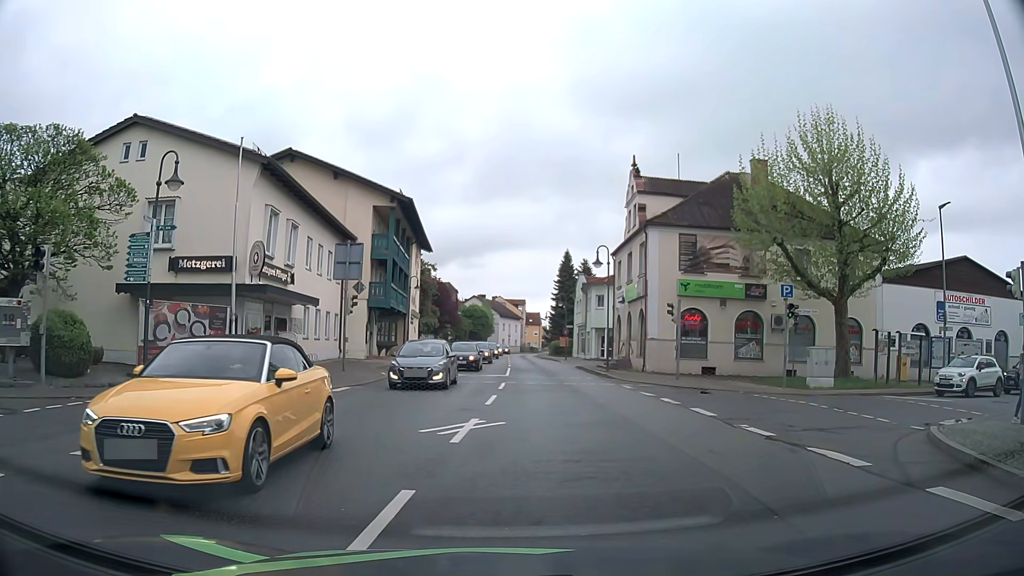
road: secondary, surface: asphalt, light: Day
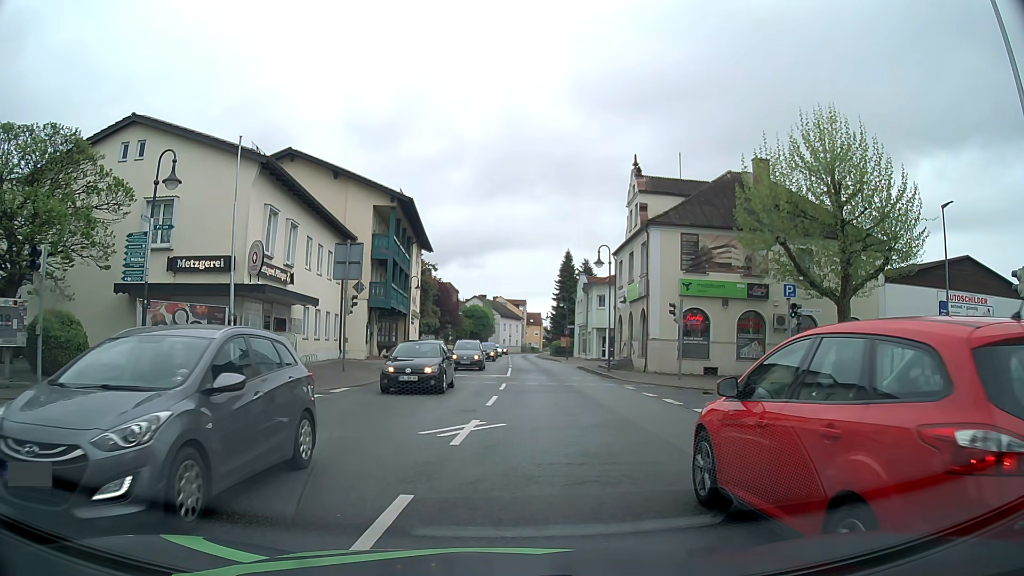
(0.0, +0.3) m; 0°
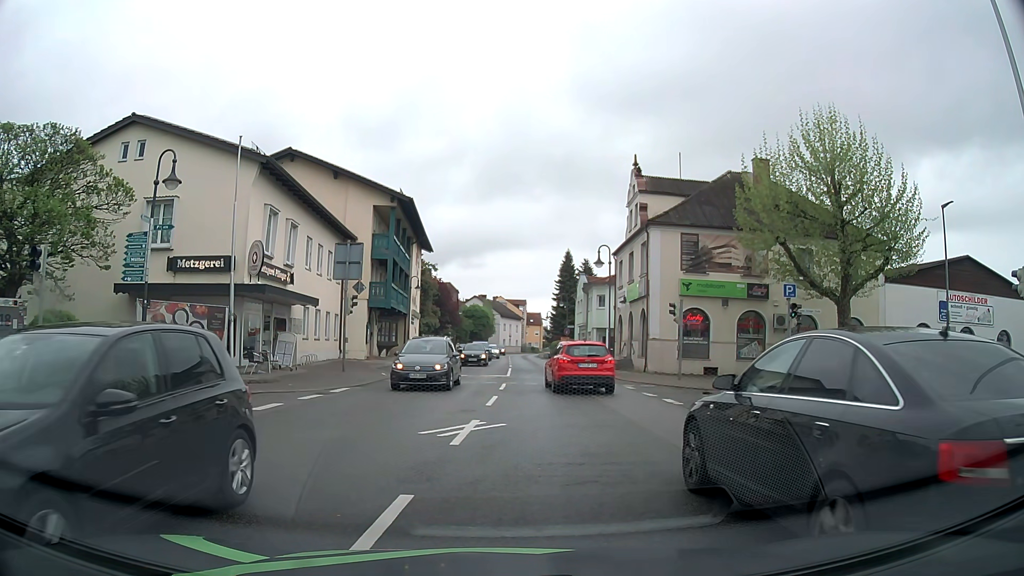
(0.0, 0.0) m; 0°
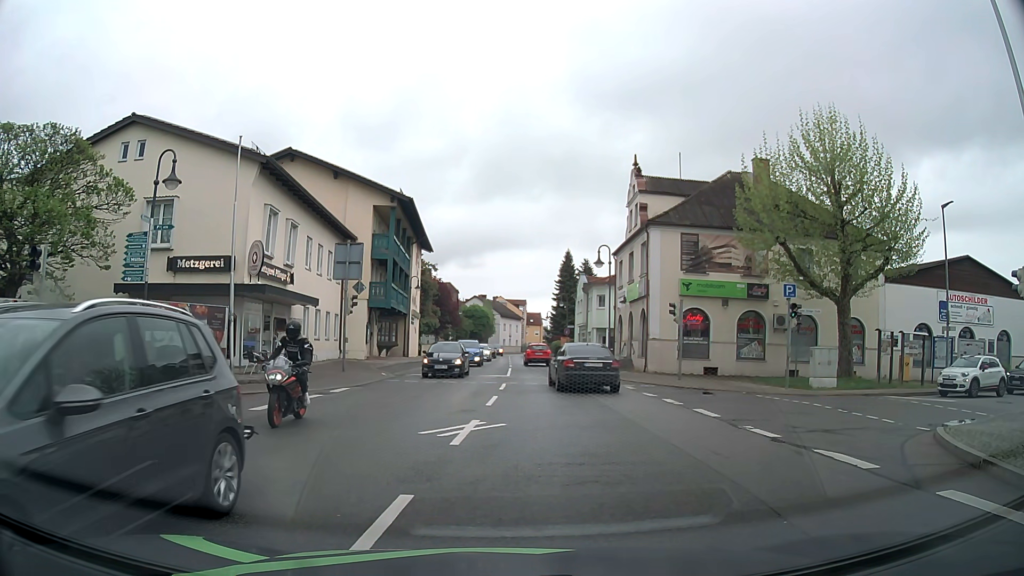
(0.0, 0.0) m; 0°
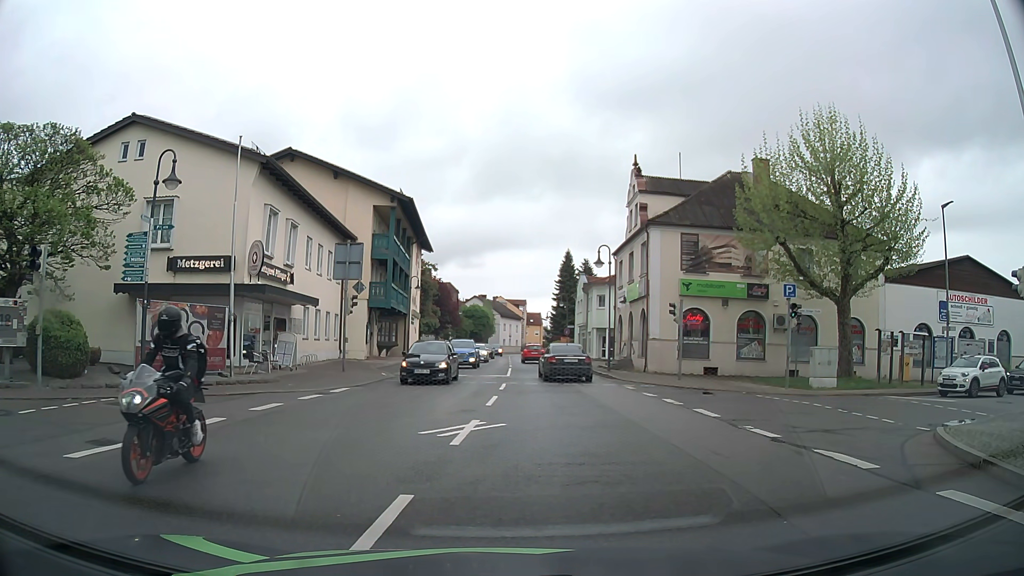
(0.0, 0.0) m; 0°
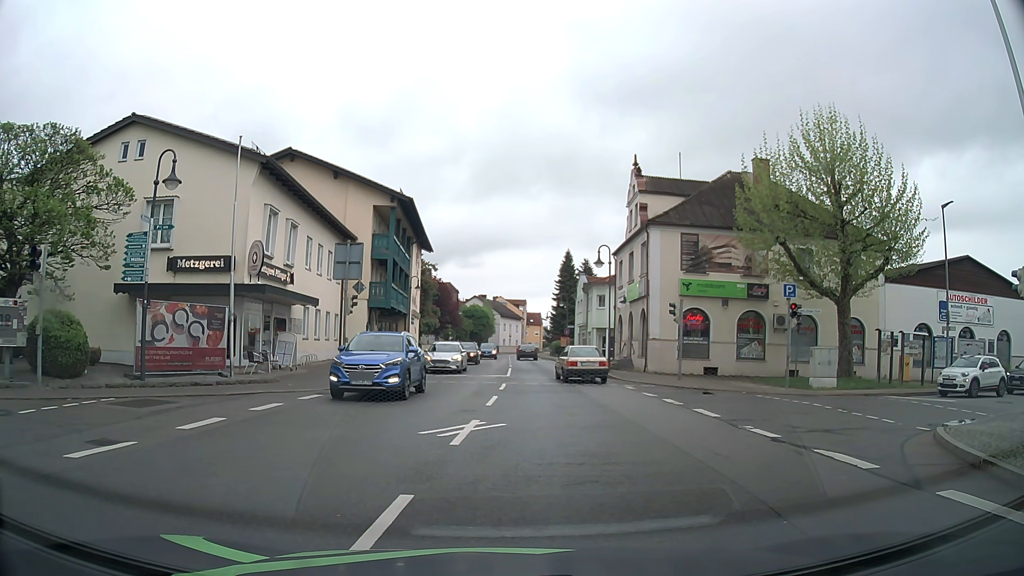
(0.0, 0.0) m; 0°
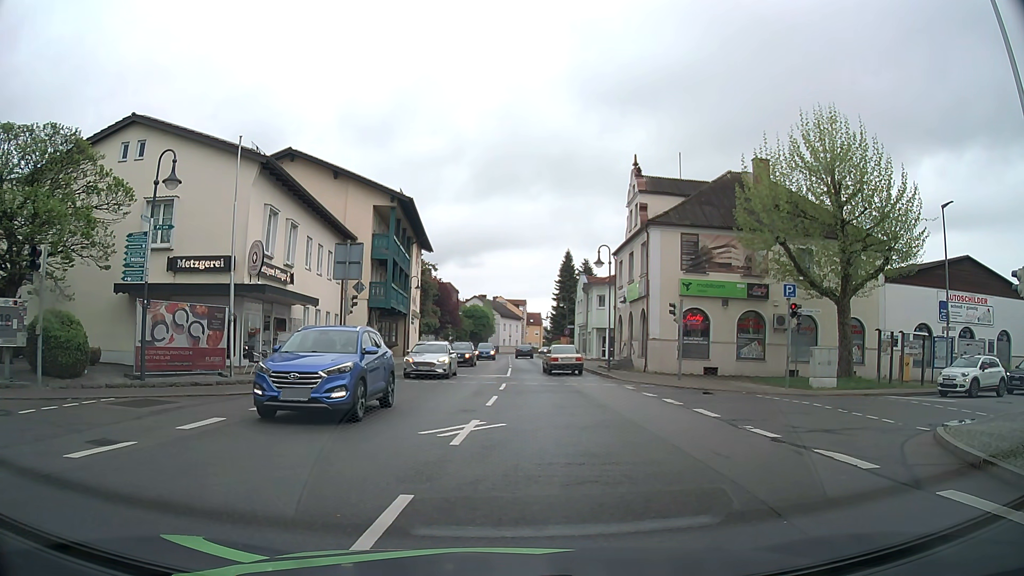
(0.0, 0.0) m; 0°
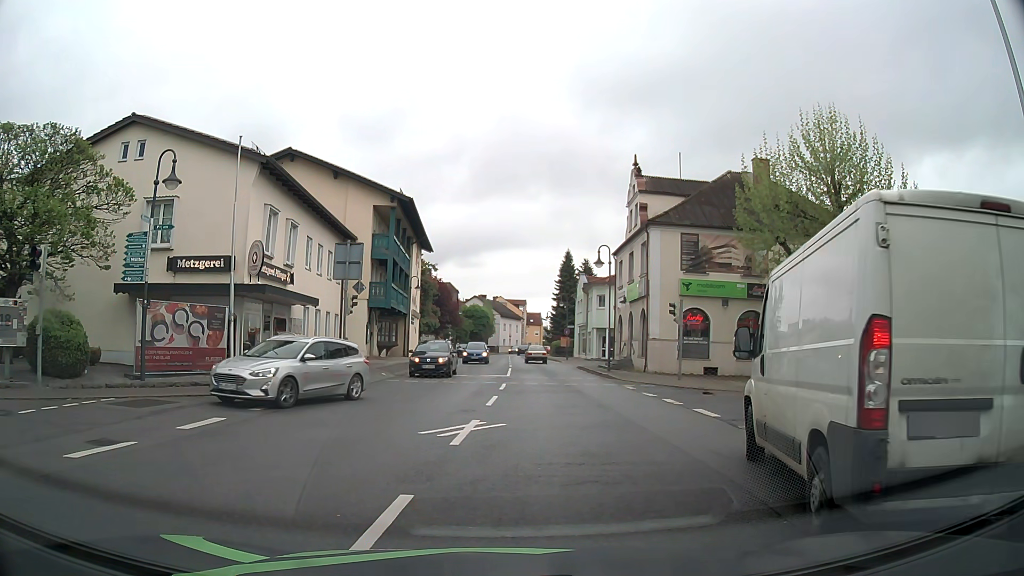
(0.0, 0.0) m; 0°
